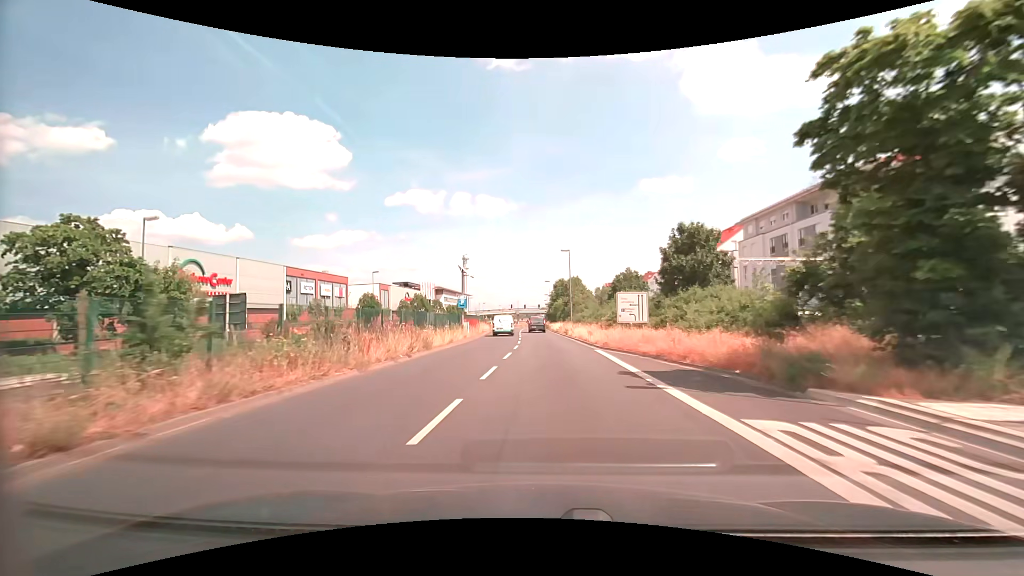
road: primary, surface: asphalt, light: Day
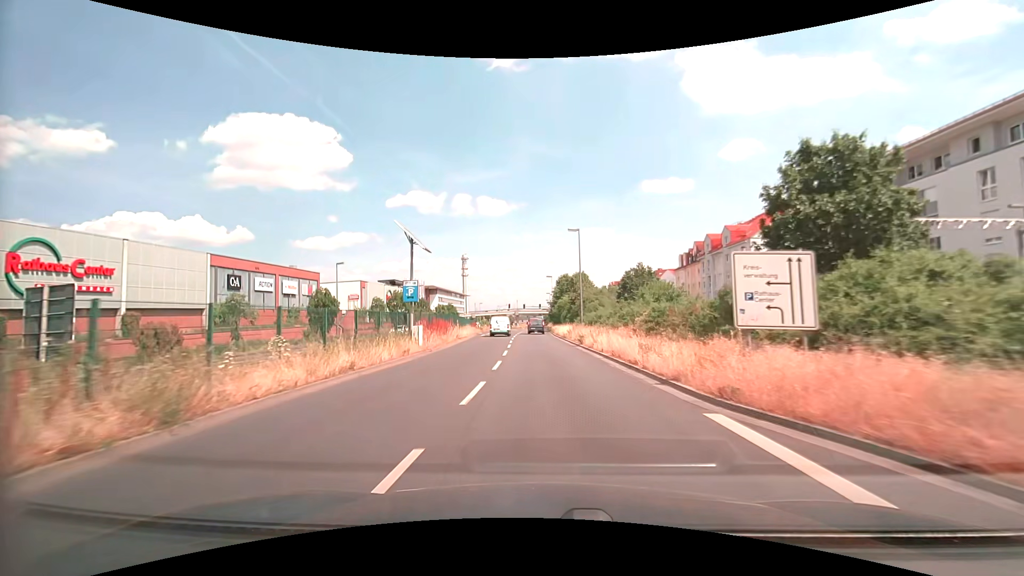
(0.0, +15.3) m; 0°
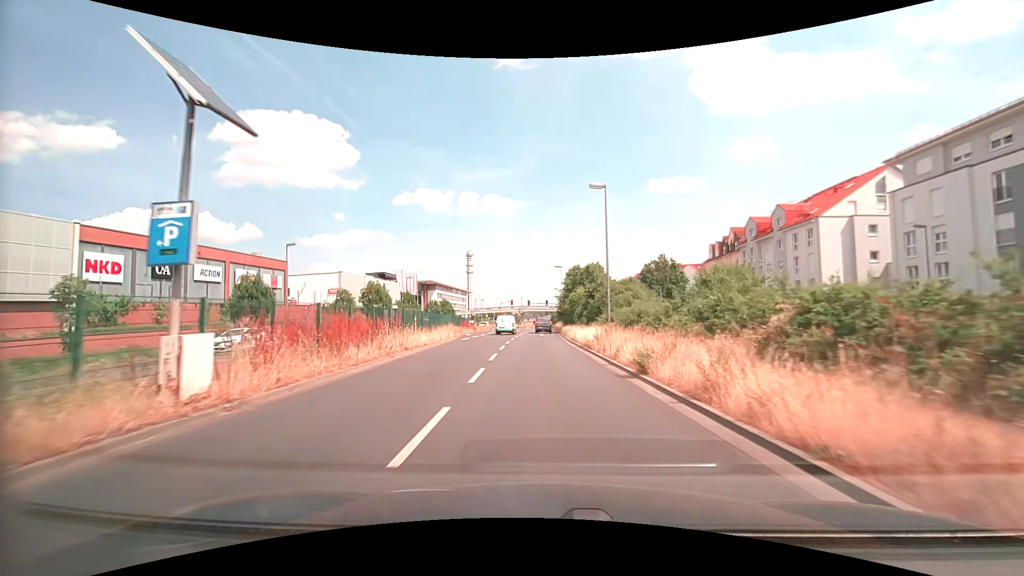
(-0.1, +15.5) m; -1°
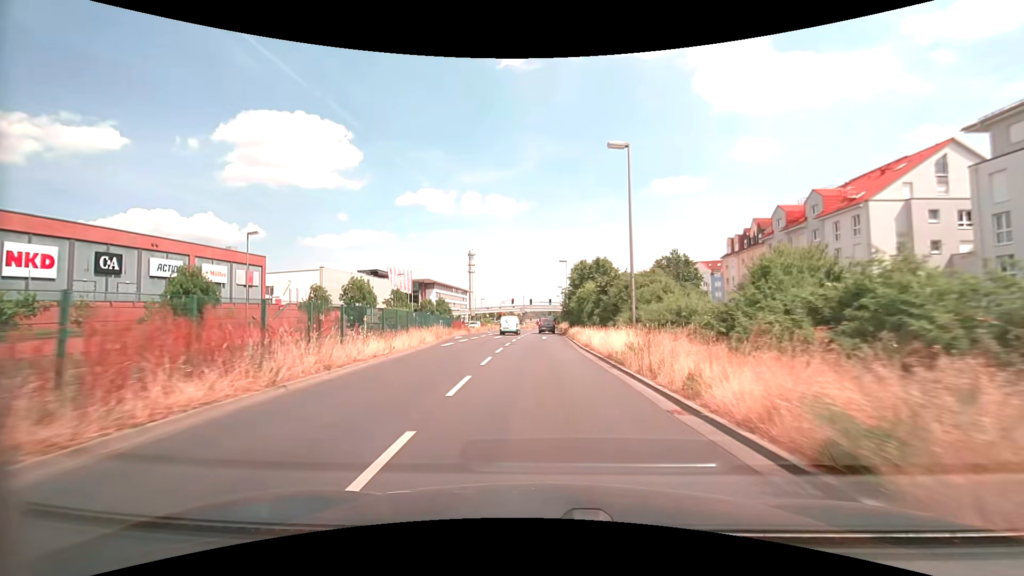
(0.0, +7.8) m; 0°
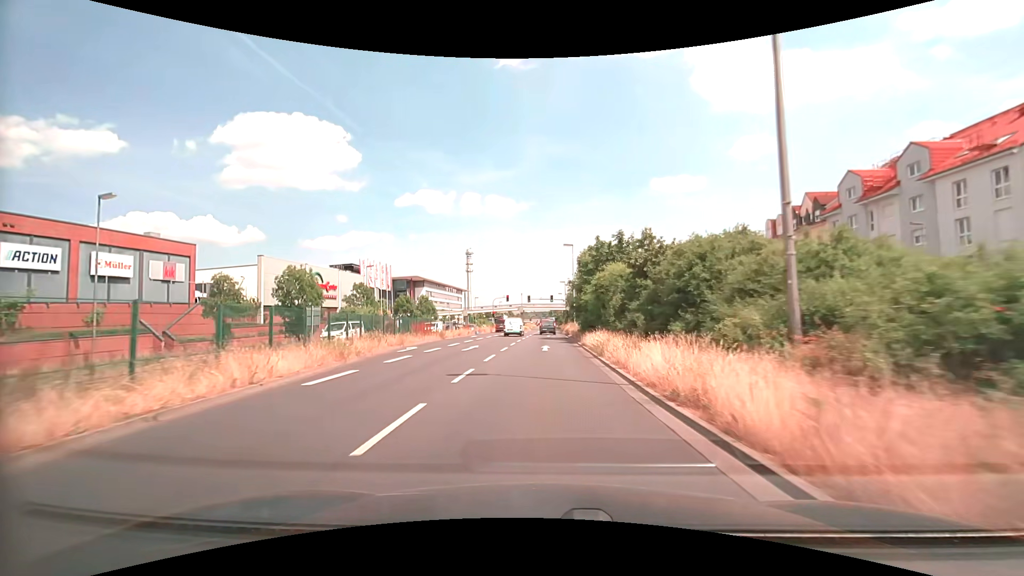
(0.0, +15.7) m; 0°
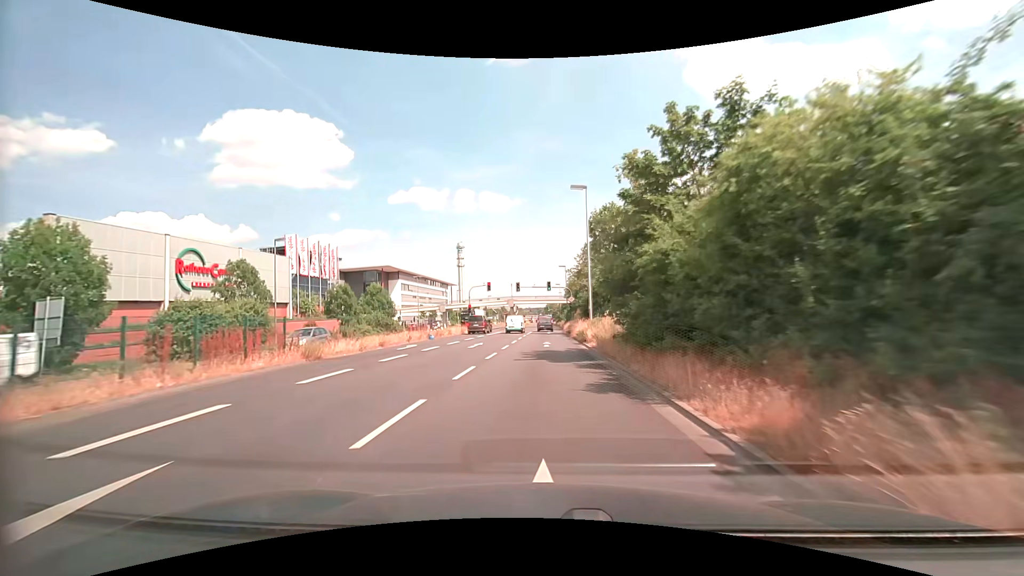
(+0.1, +23.6) m; +1°
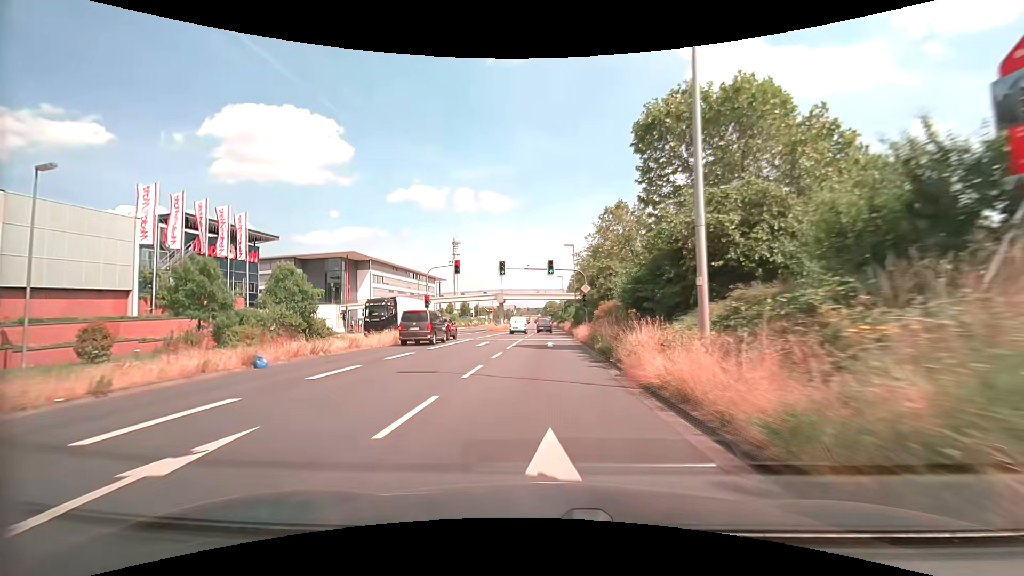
(0.0, +23.5) m; 0°
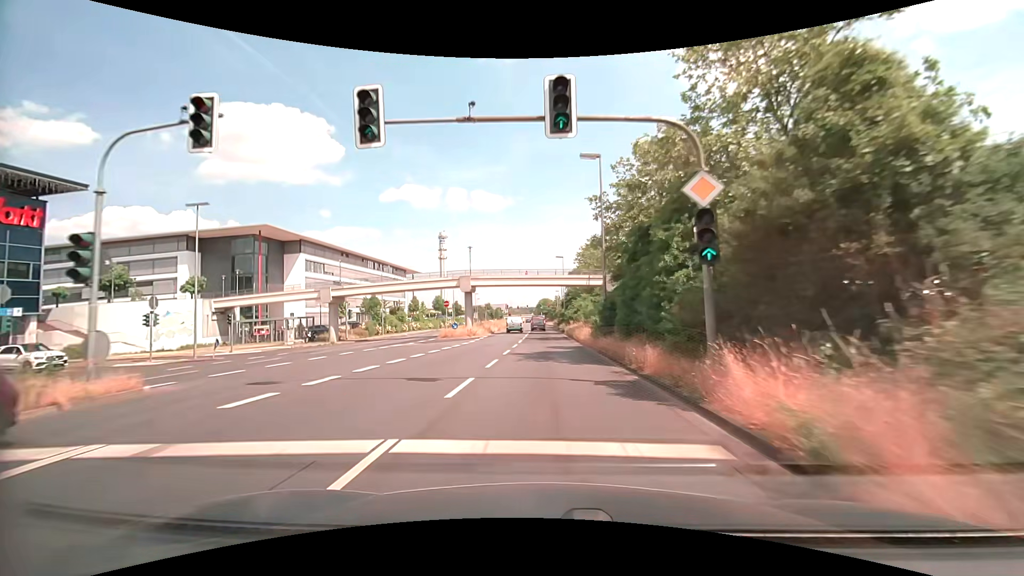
(0.0, +31.2) m; +1°
(0, +10) (0, +20) (0, +30) (0, +40) (0, +50) (0, +60) (0, +70) (0, +80) (0, +90) (0, +100) m
